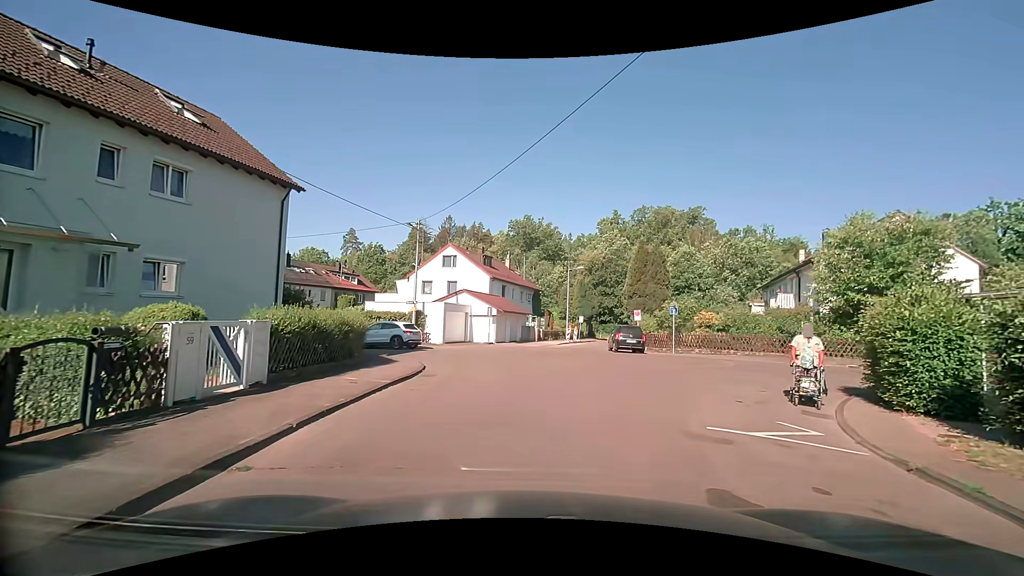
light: Day
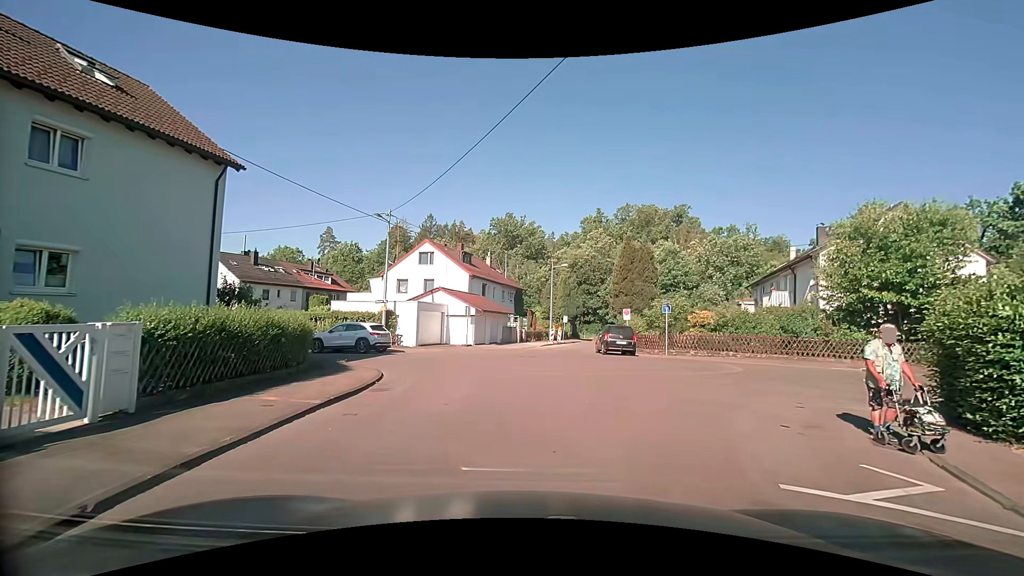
(+0.1, +2.5) m; +2°
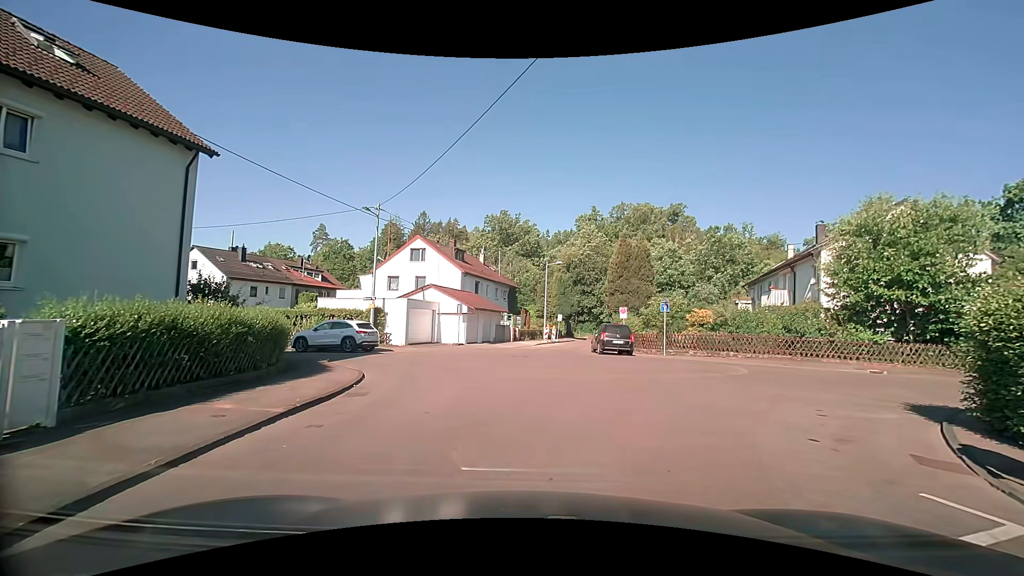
(0.0, +1.0) m; 0°
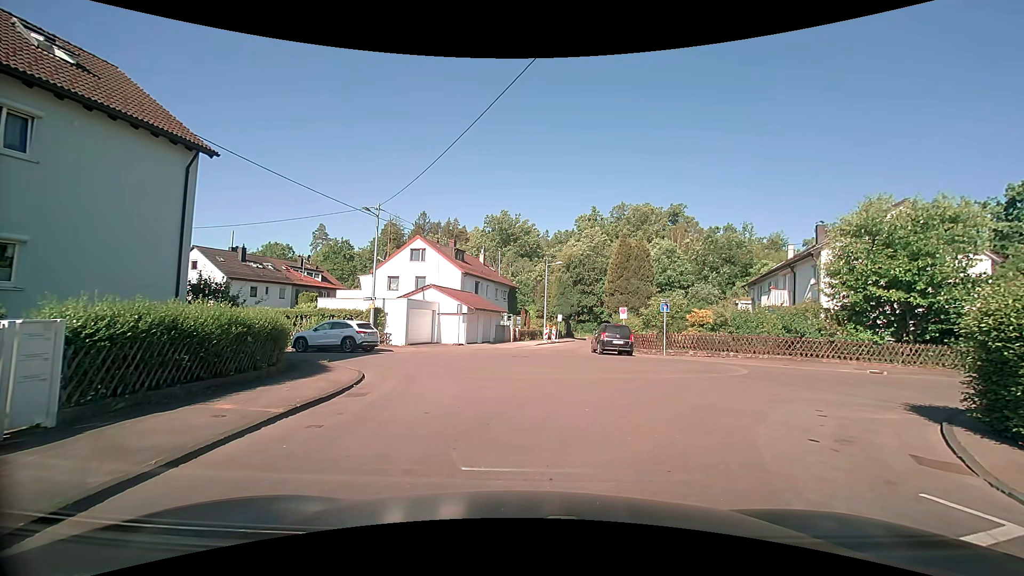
(0.0, +0.1) m; 0°
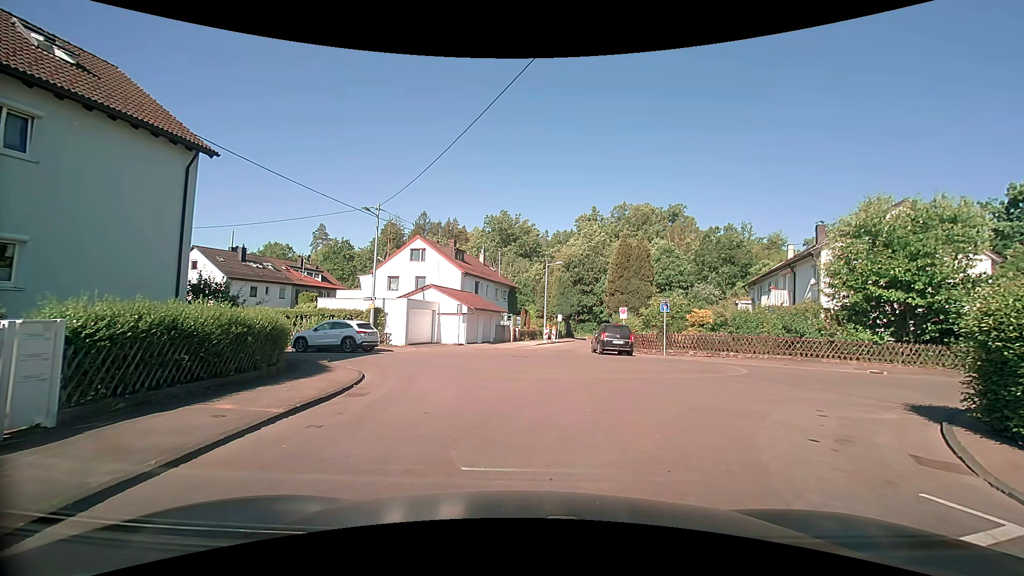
(0.0, 0.0) m; 0°
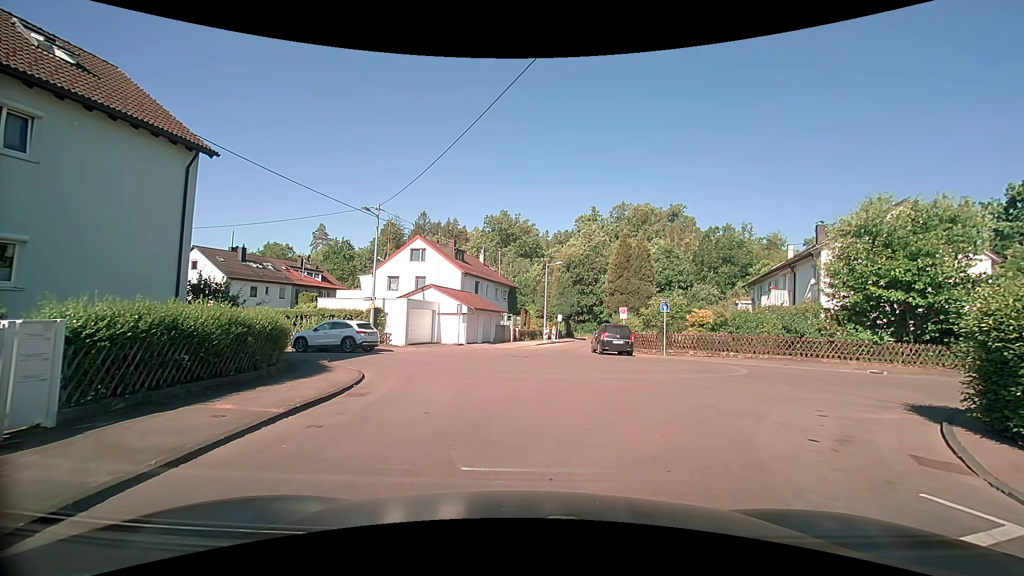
(0.0, 0.0) m; 0°
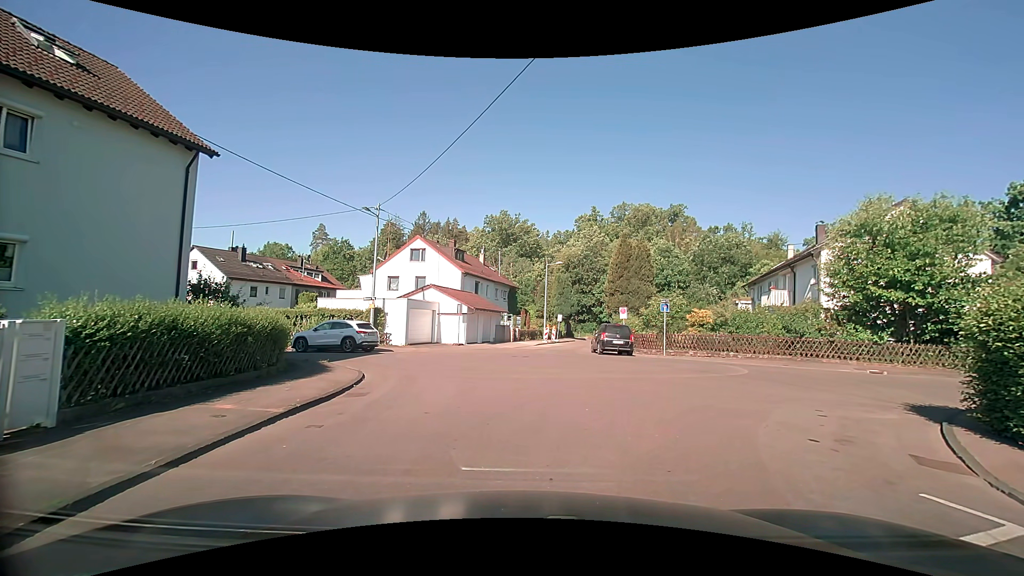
(0.0, 0.0) m; 0°
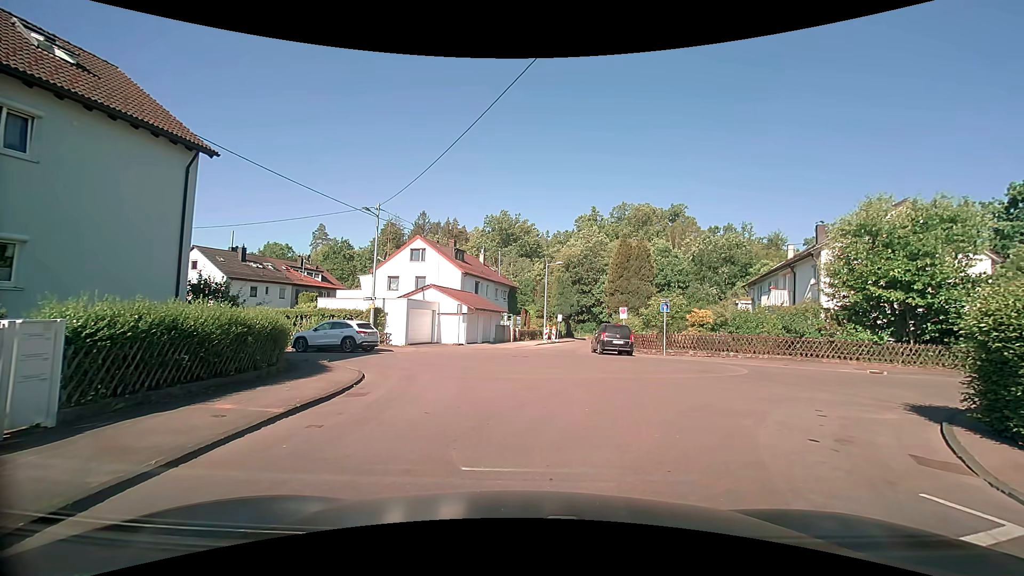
(0.0, 0.0) m; 0°
